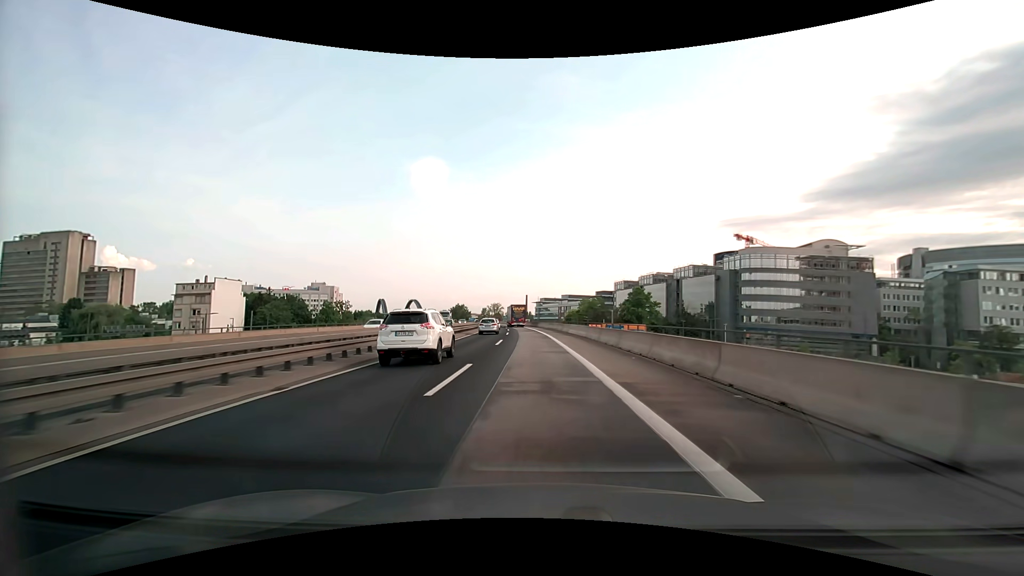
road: motorway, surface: asphalt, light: Day
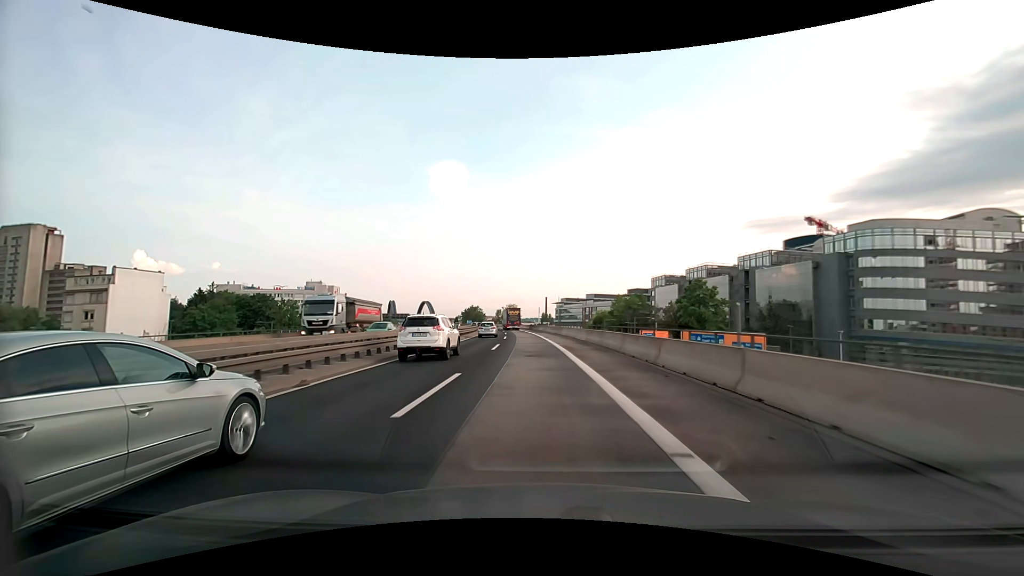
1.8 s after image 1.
(-0.6, +37.5) m; -2°
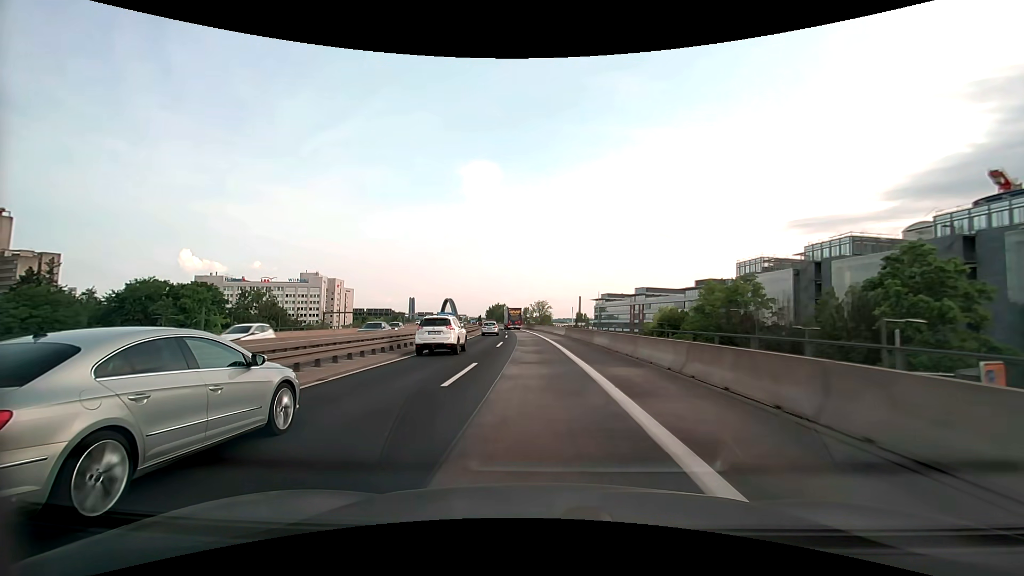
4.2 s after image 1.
(-1.6, +50.5) m; -4°
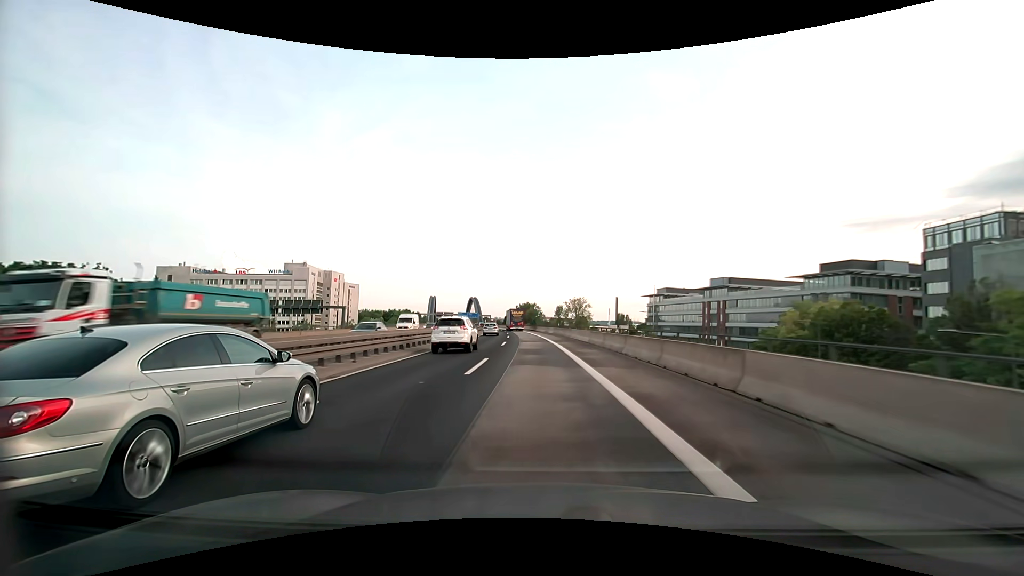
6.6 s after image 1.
(-1.6, +51.2) m; -4°
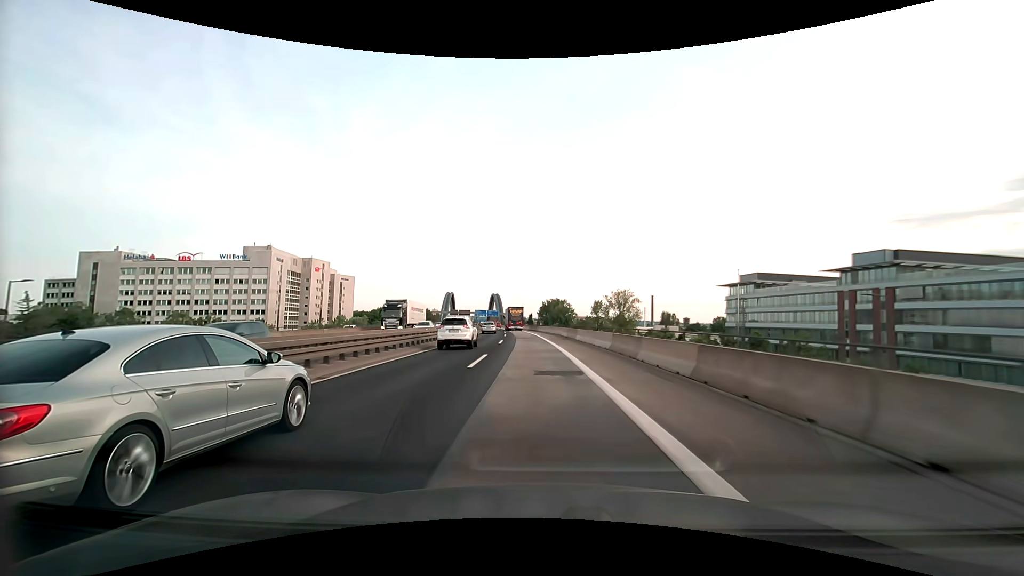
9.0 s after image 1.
(-1.5, +51.8) m; -3°
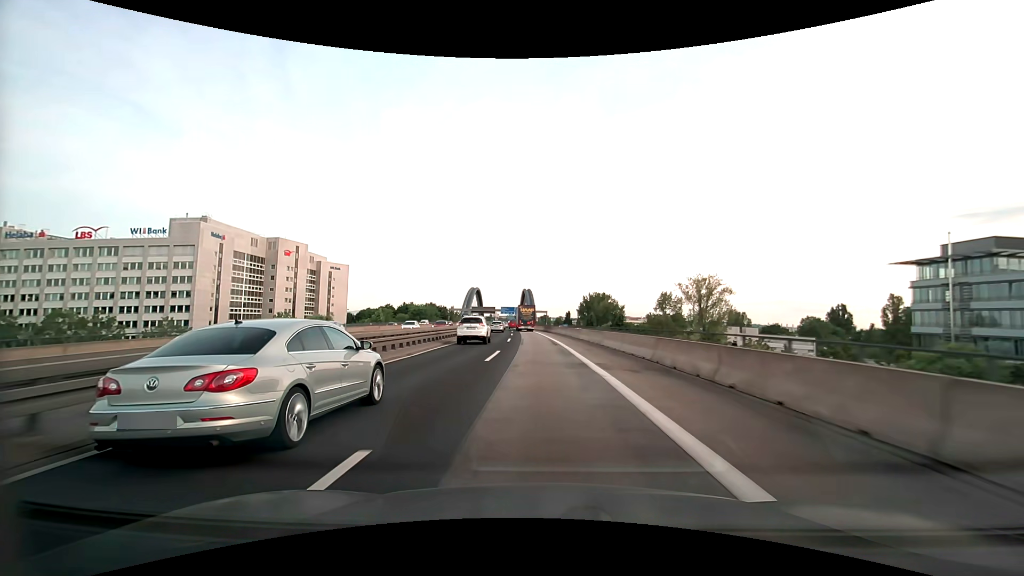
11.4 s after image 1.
(-1.9, +51.9) m; -4°
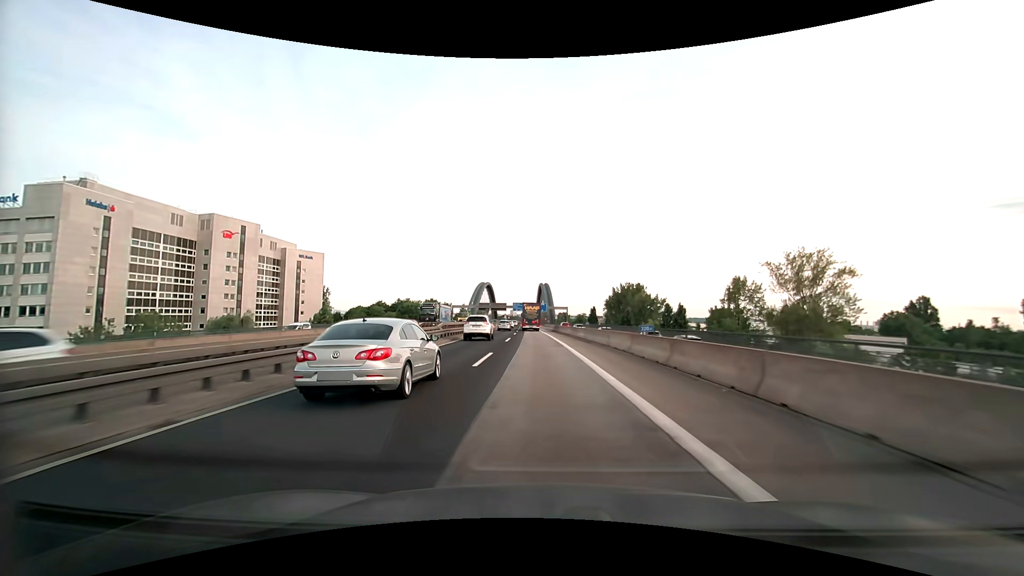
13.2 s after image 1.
(-0.7, +38.1) m; -2°
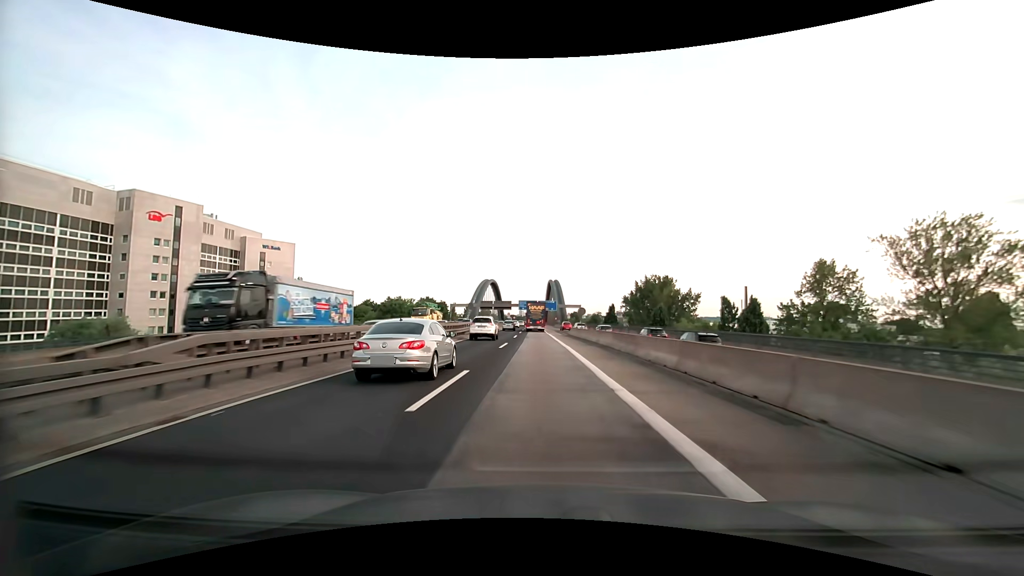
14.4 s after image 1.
(-0.3, +25.2) m; -1°
(0, +10) (0, +20) (0, +30) (0, +40) (0, +50) (-1, +60) (-1, +70) (-1, +80) (-1, +90) (-1, +100) m
